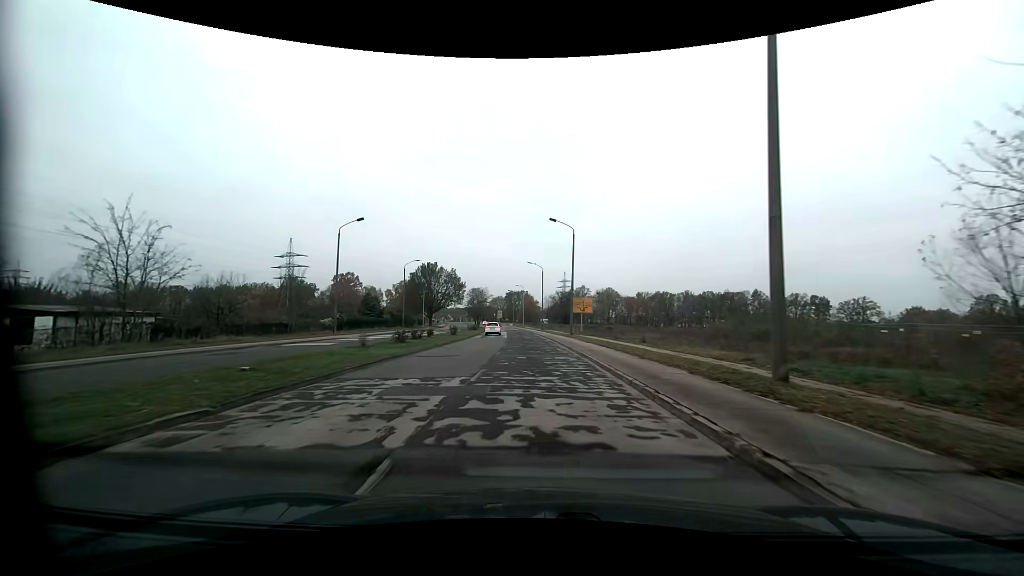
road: tertiary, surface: asphalt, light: Day
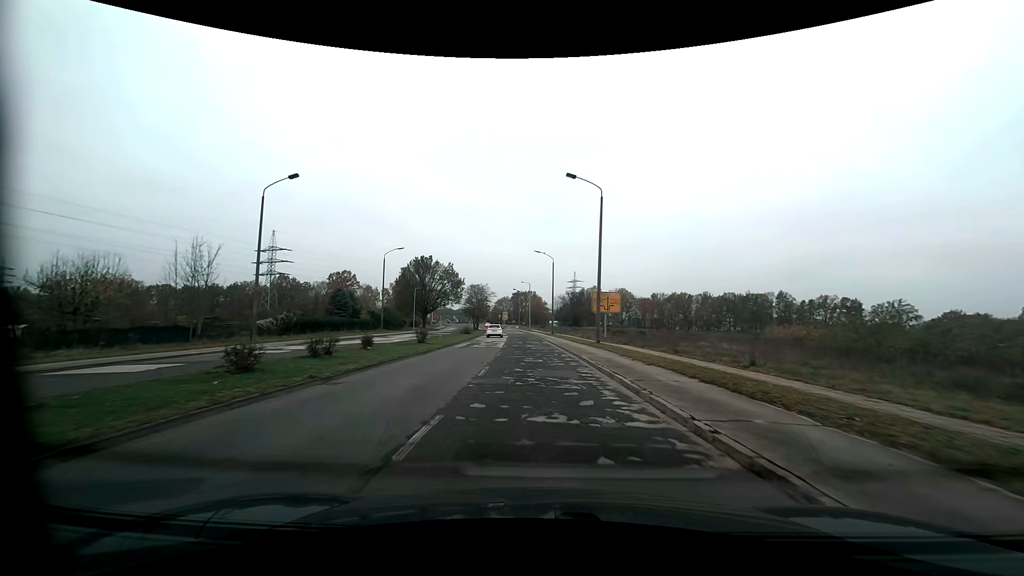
(-0.1, +16.0) m; -1°
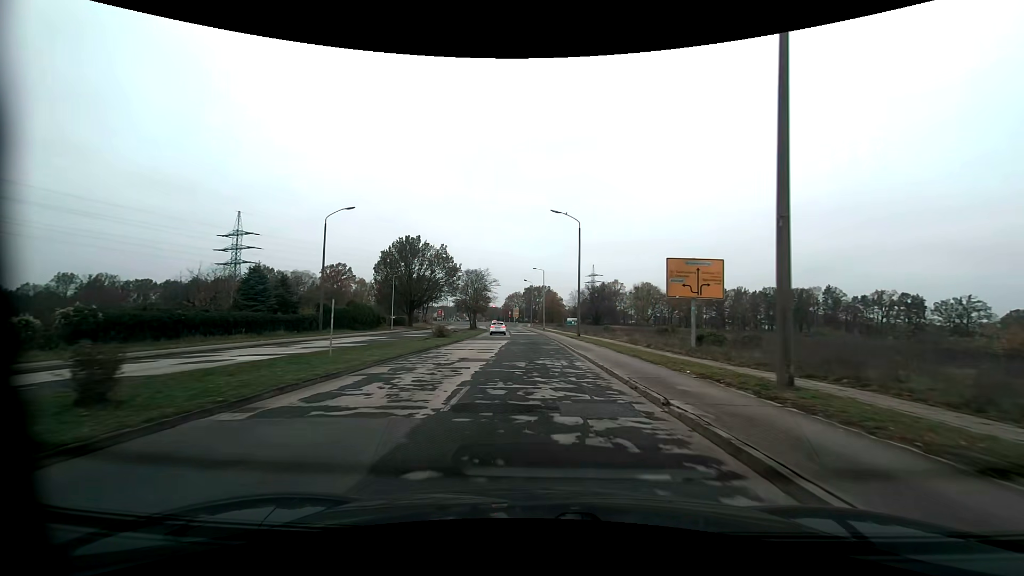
(-0.3, +24.1) m; -2°
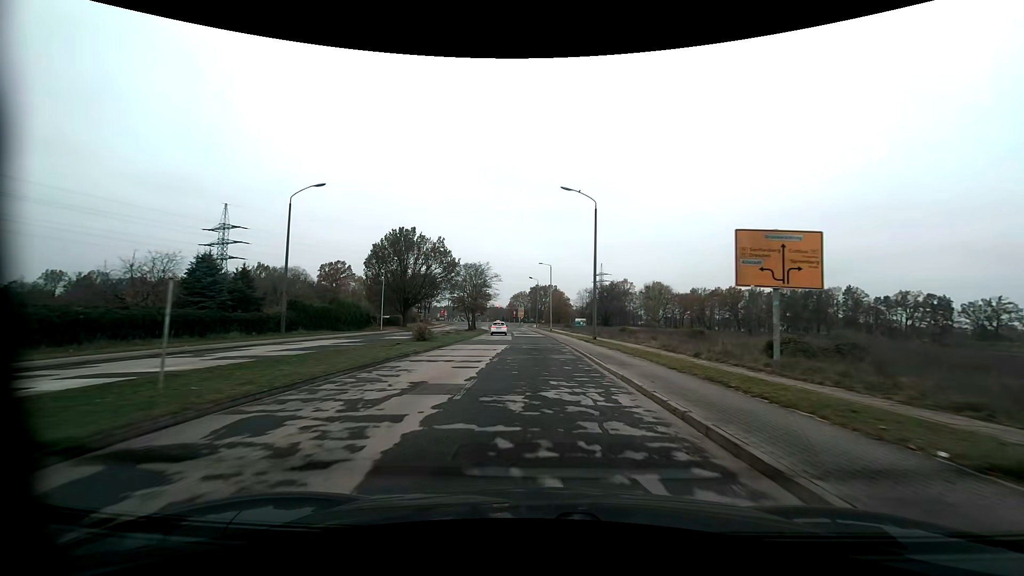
(-0.1, +8.1) m; -1°
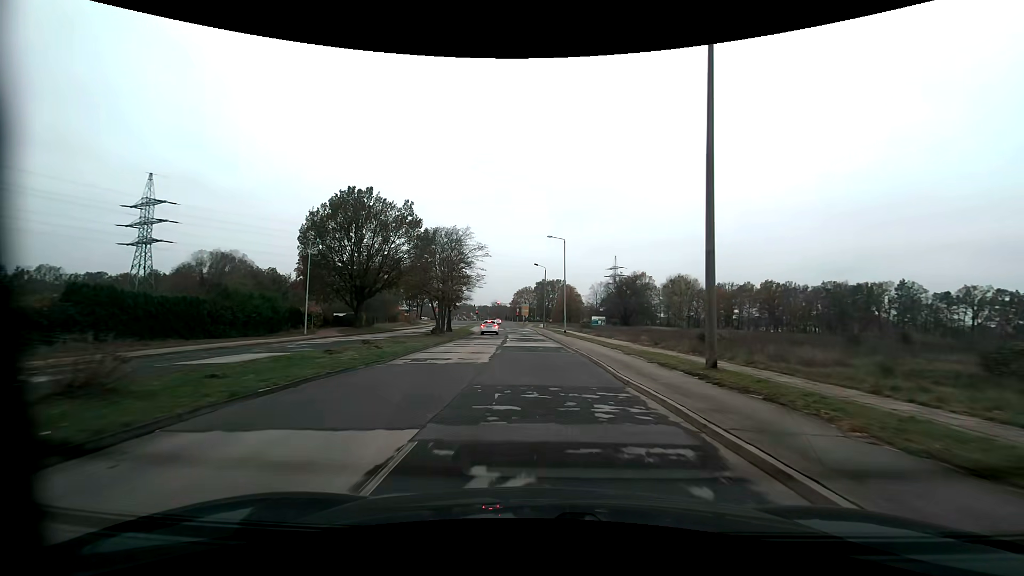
(0.0, +24.3) m; 0°
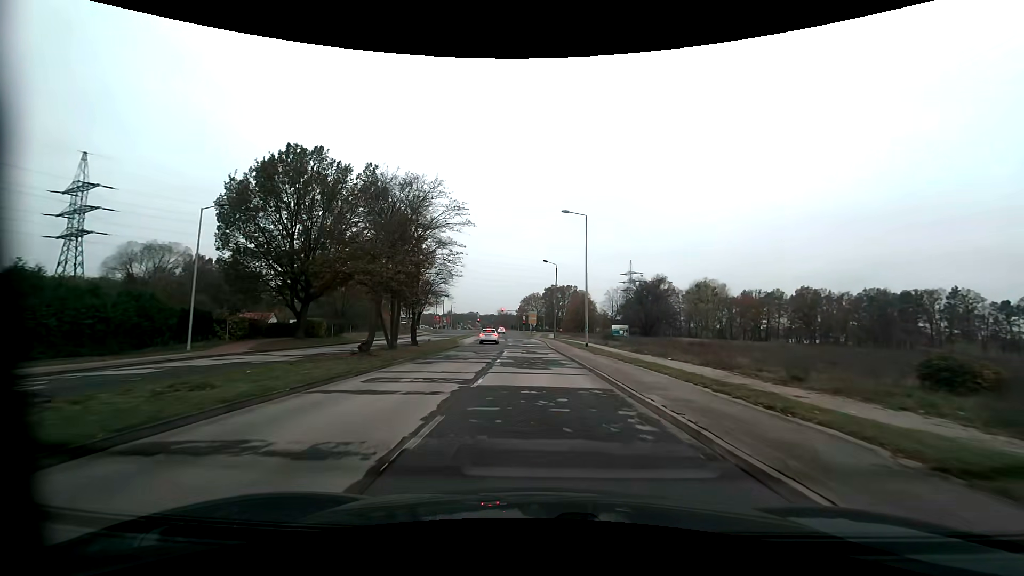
(-0.2, +16.0) m; -2°
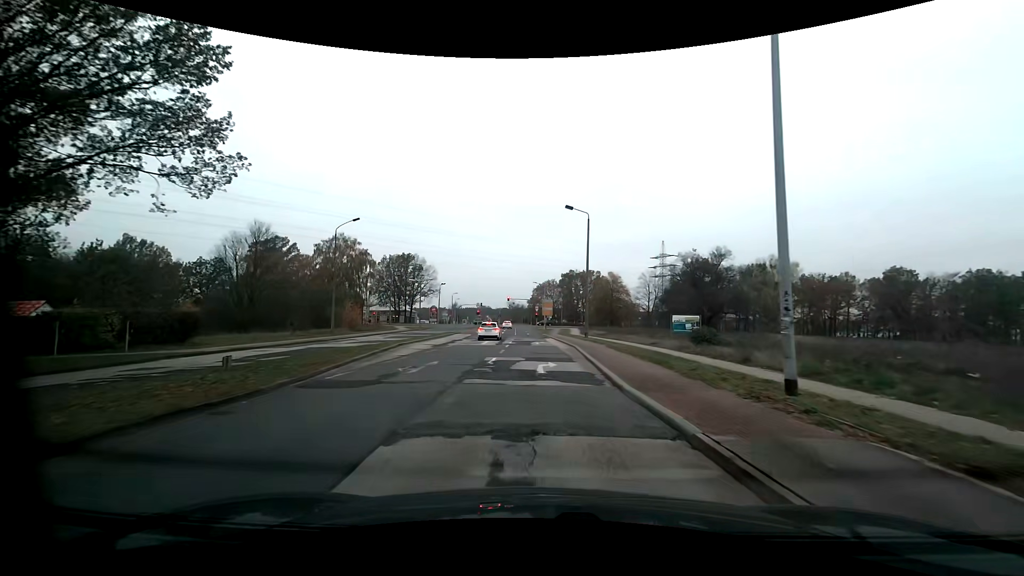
(-0.1, +29.6) m; -1°
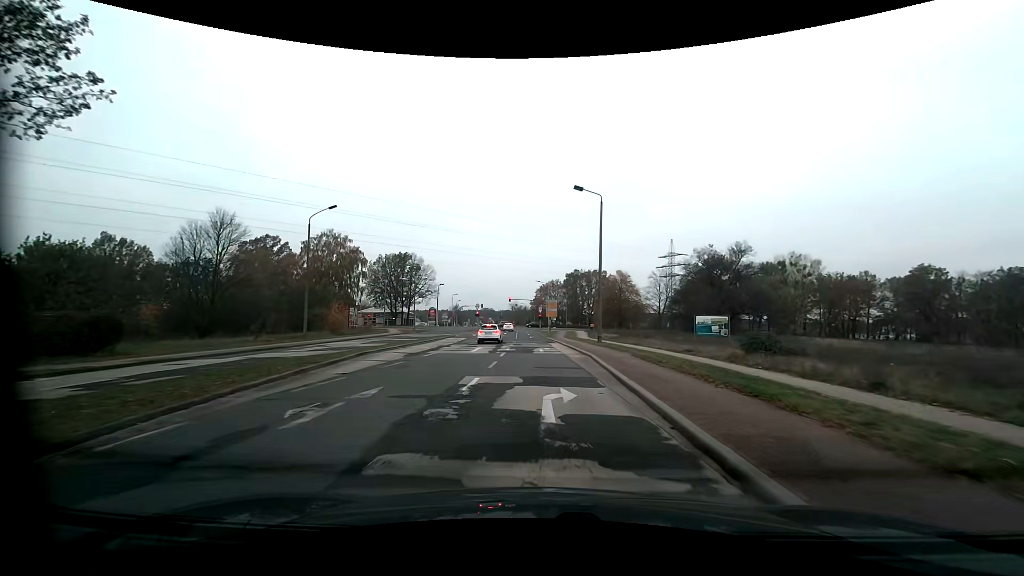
(-0.1, +6.7) m; -2°
(0, +10) (0, +20) (0, +30) (0, +40) (0, +50) (0, +60) (-1, +70) (-1, +80) (-1, +90) (-2, +100) m
